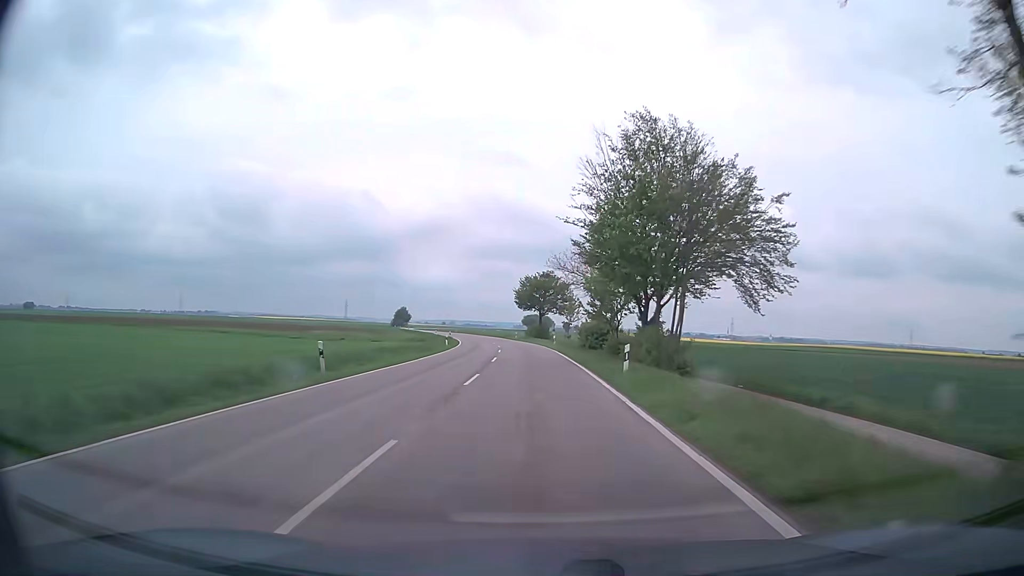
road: tertiary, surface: asphalt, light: Day
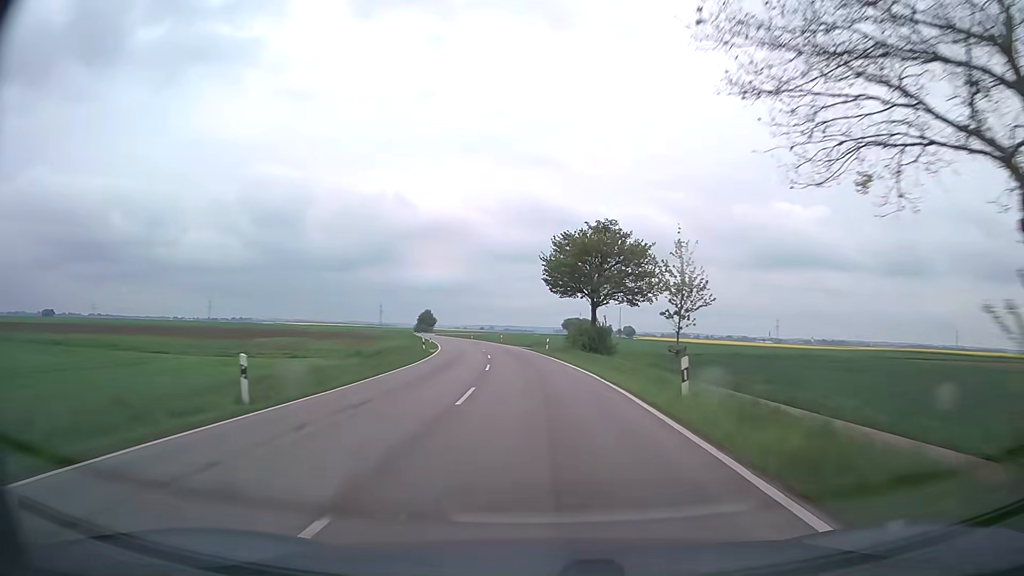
(-0.9, +39.9) m; -4°
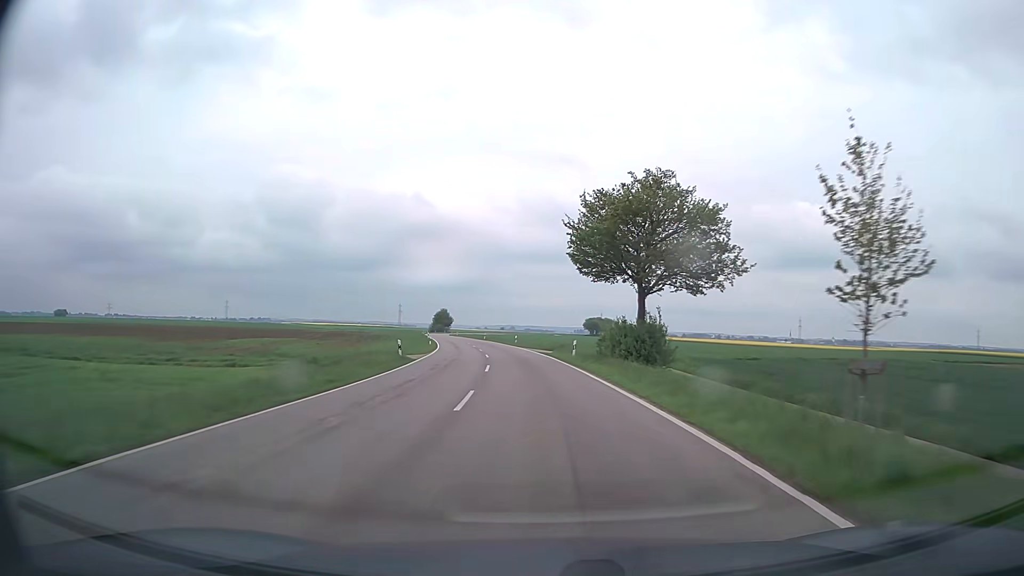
(-0.1, +13.3) m; -2°
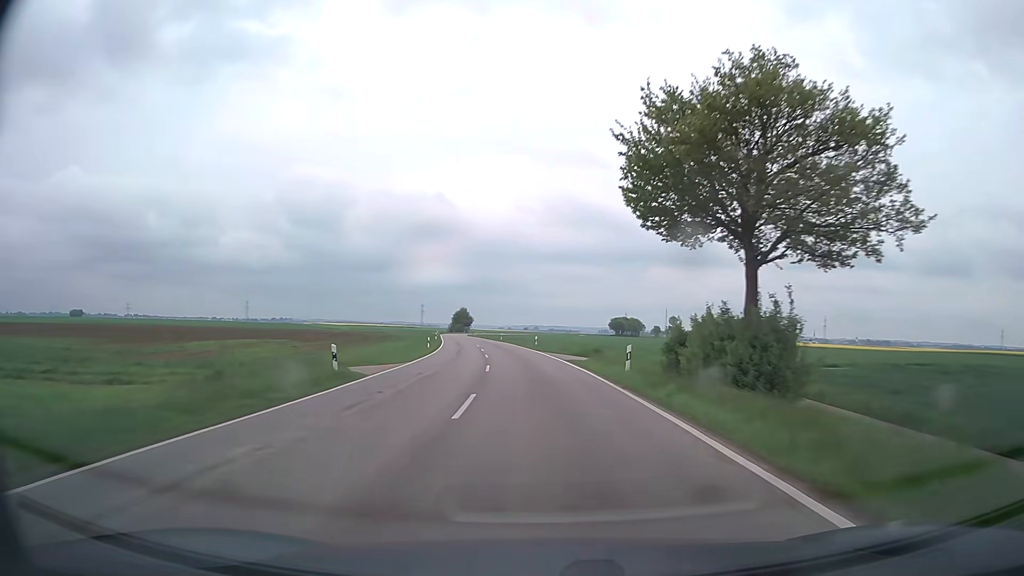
(-0.2, +13.4) m; -2°
